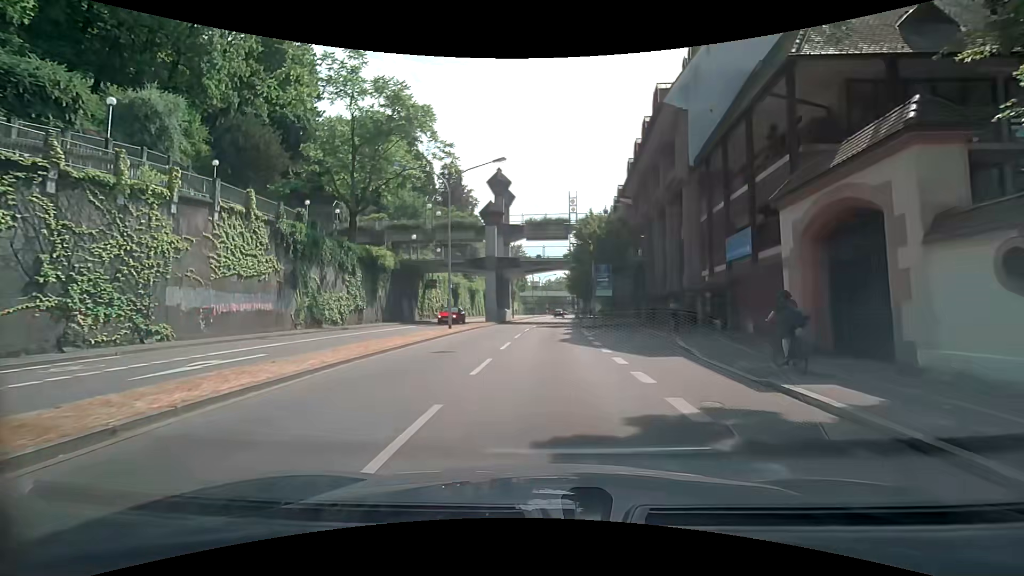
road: primary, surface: asphalt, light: Day
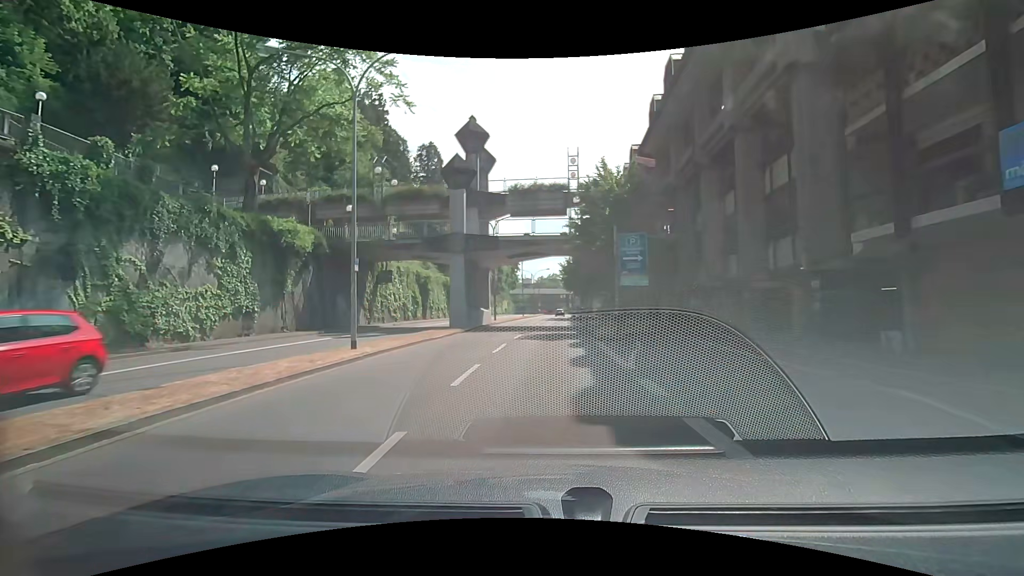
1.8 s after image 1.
(0.0, +13.4) m; +1°
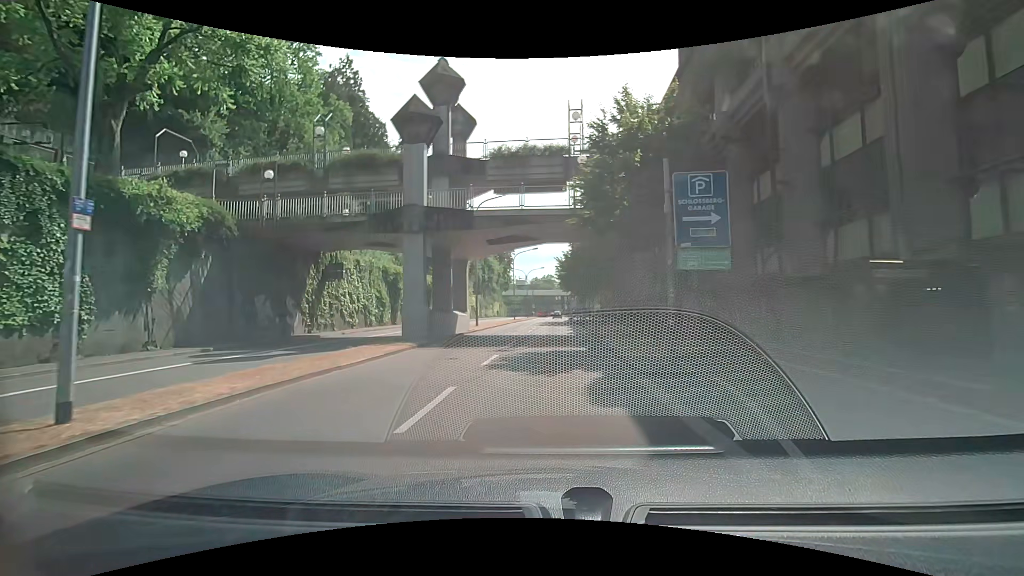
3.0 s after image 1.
(0.0, +8.9) m; 0°
